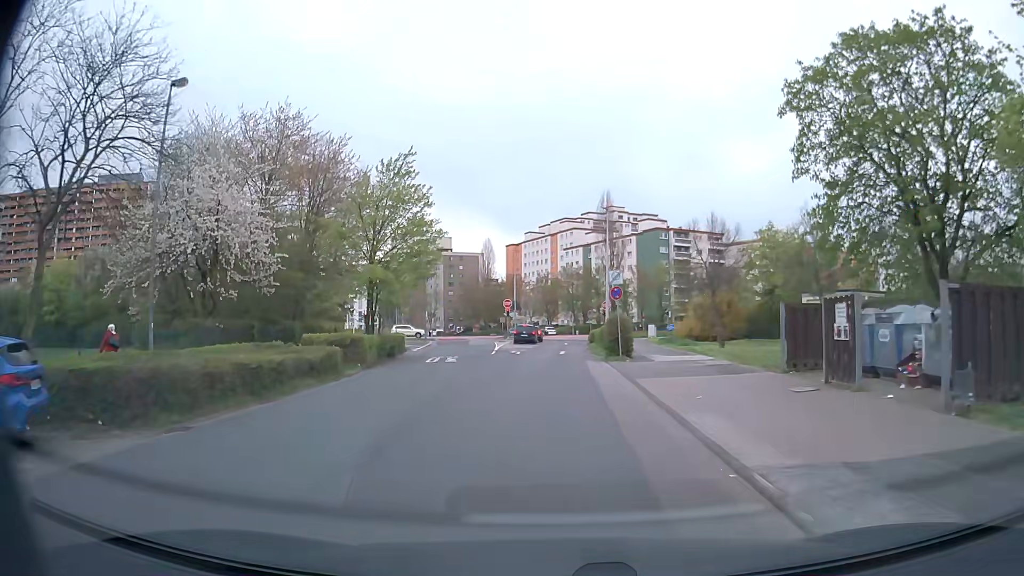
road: residential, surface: asphalt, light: Day
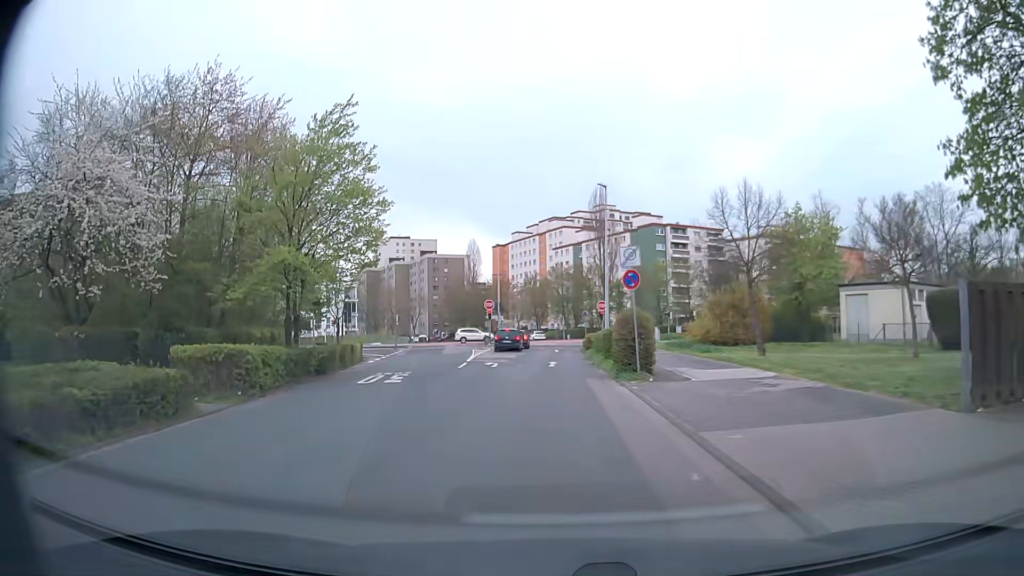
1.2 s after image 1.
(+0.1, +9.3) m; +1°
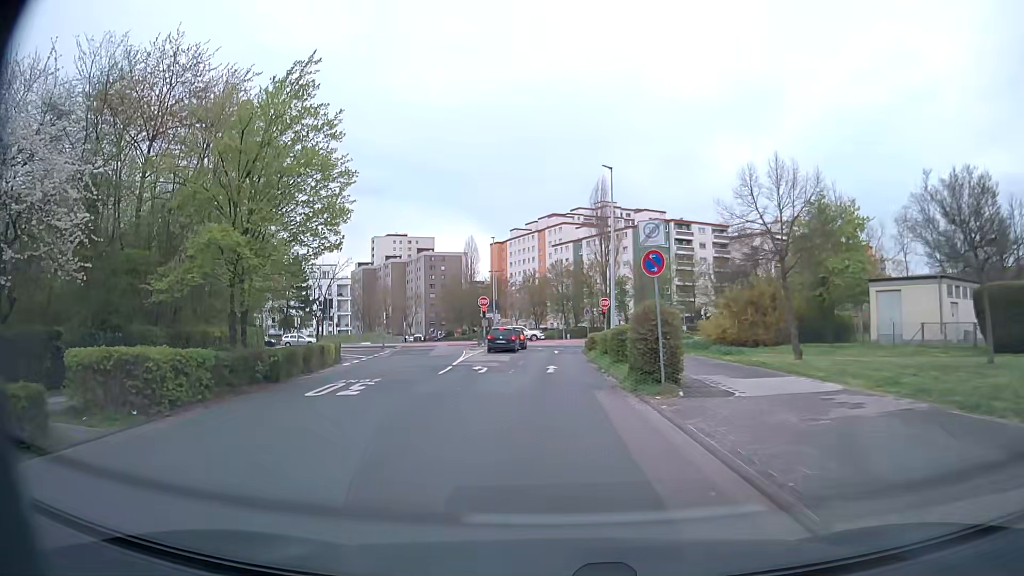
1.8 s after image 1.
(0.0, +4.6) m; 0°
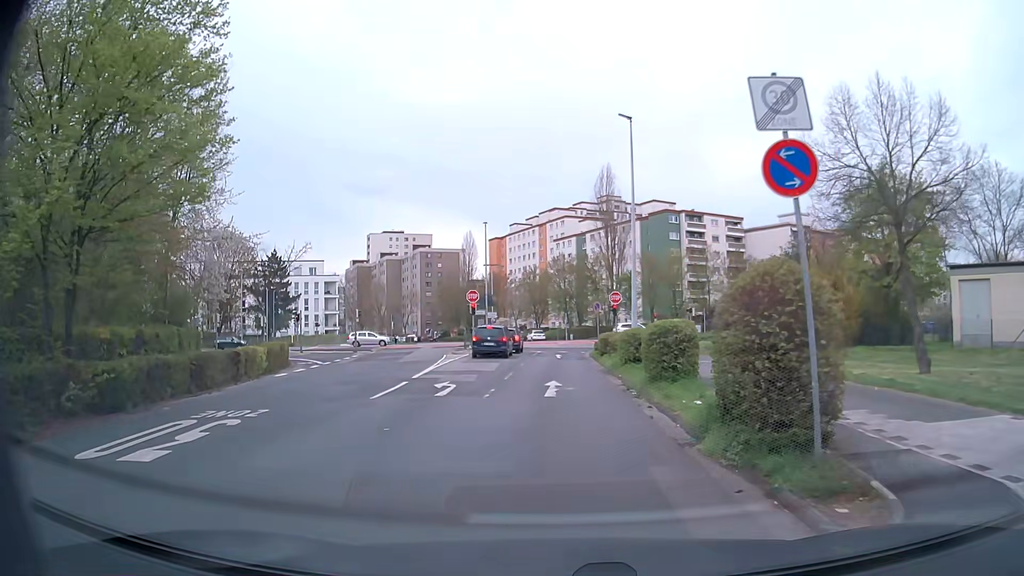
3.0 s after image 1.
(0.0, +9.0) m; 0°
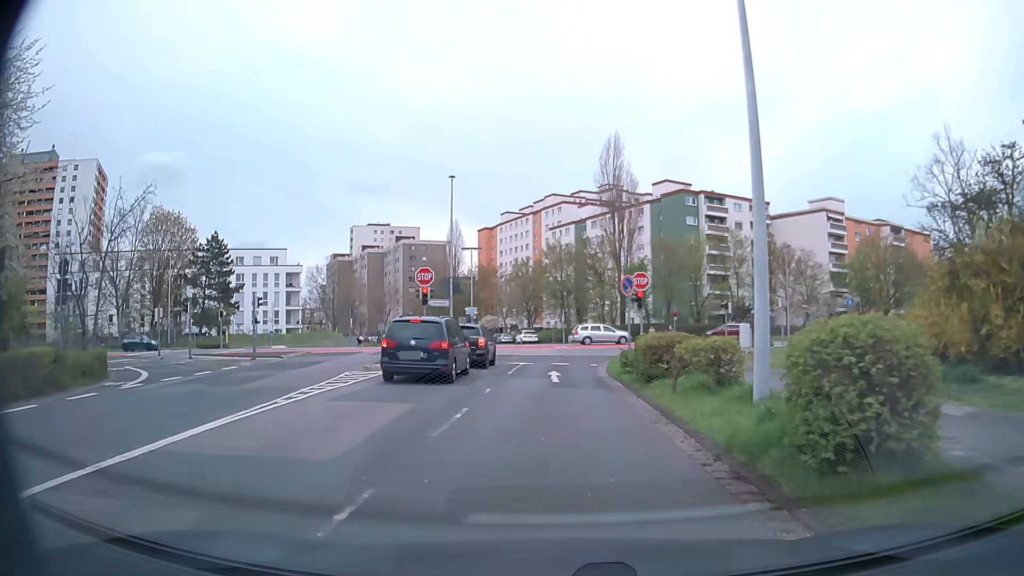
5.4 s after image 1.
(-0.1, +17.4) m; 0°
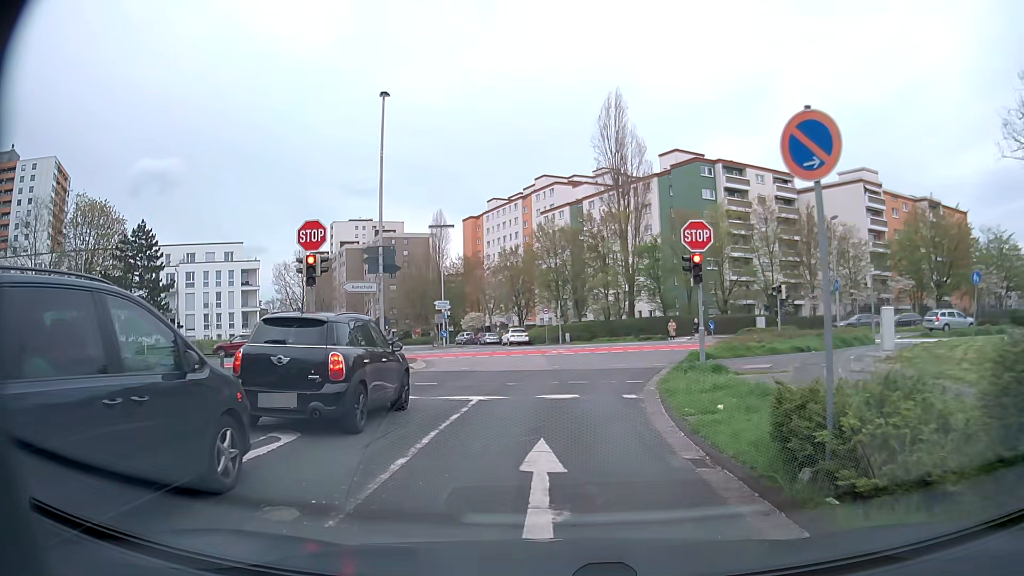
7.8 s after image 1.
(-0.1, +14.9) m; 0°
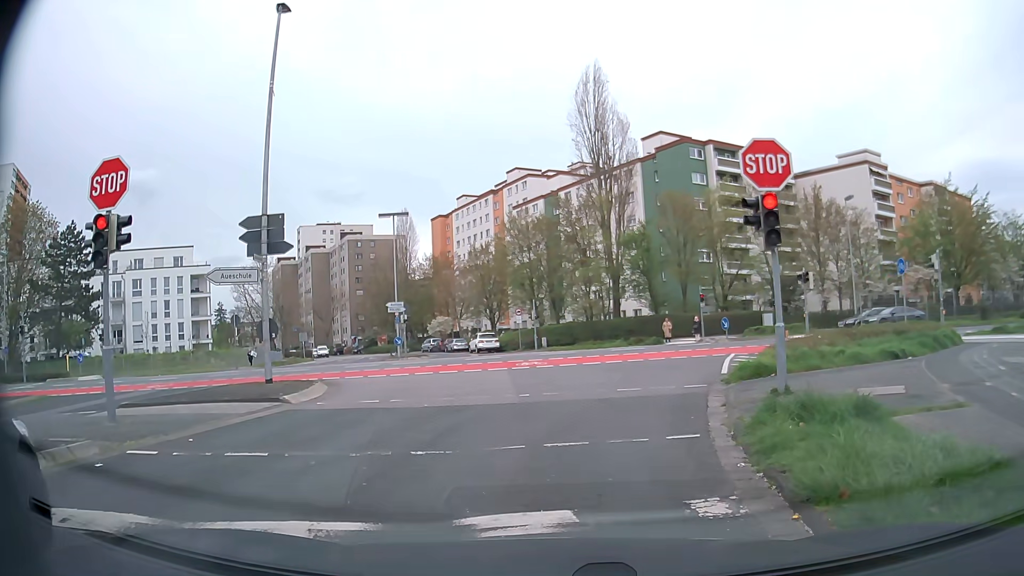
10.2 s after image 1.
(+0.2, +8.3) m; +2°
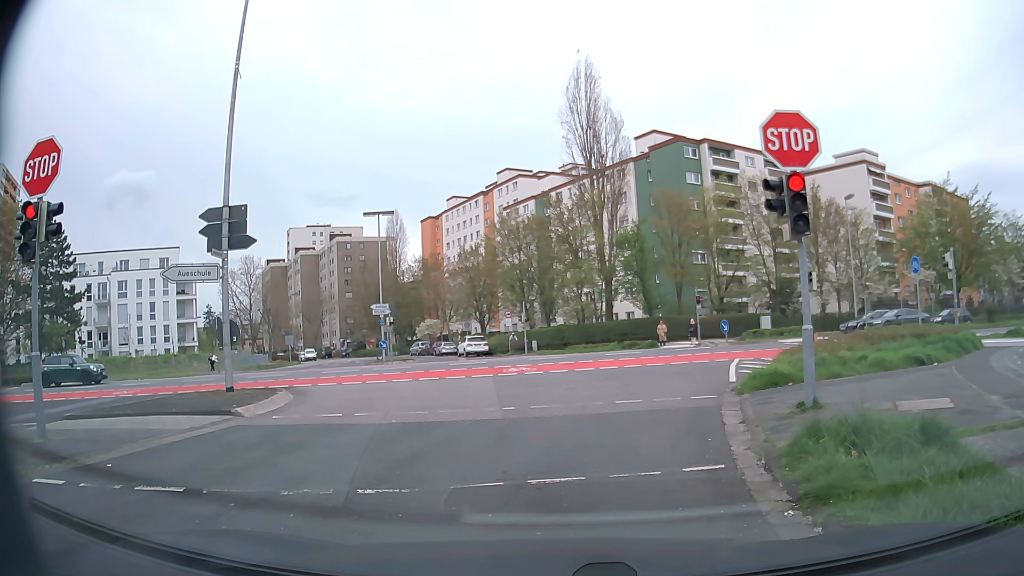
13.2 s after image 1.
(0.0, +1.7) m; +1°
(0, +10) (+2, +20) (+6, +28) (+16, +31) (+26, +33) (+35, +35) (+45, +37) (+55, +39) (+65, +41) (+74, +44) m
